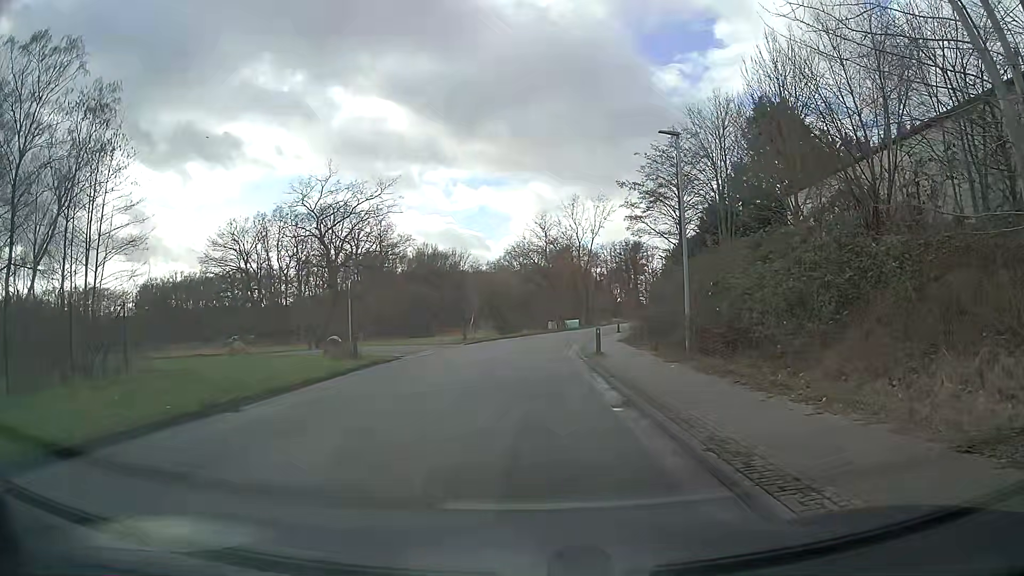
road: residential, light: Day
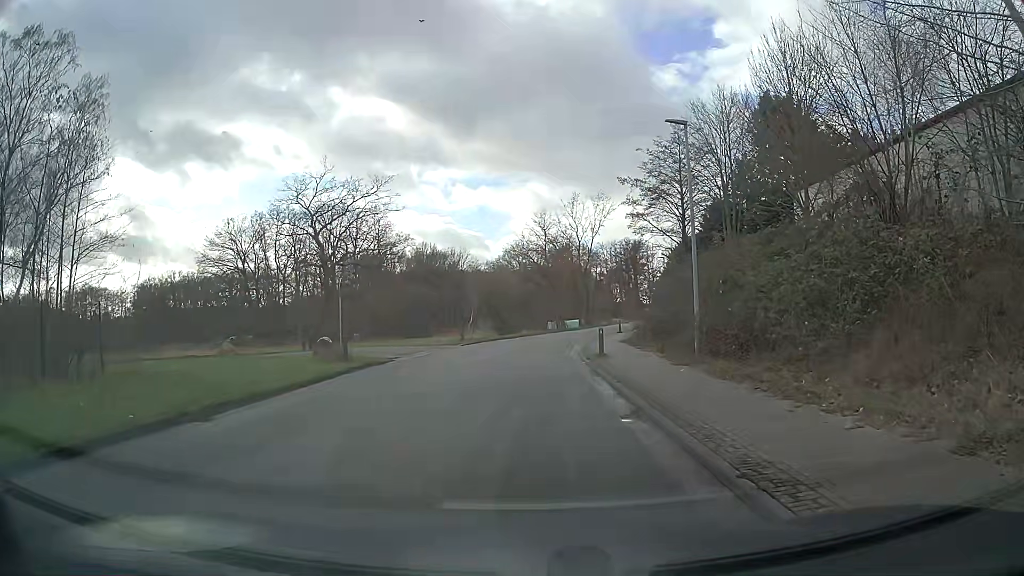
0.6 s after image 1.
(0.0, +1.1) m; -1°
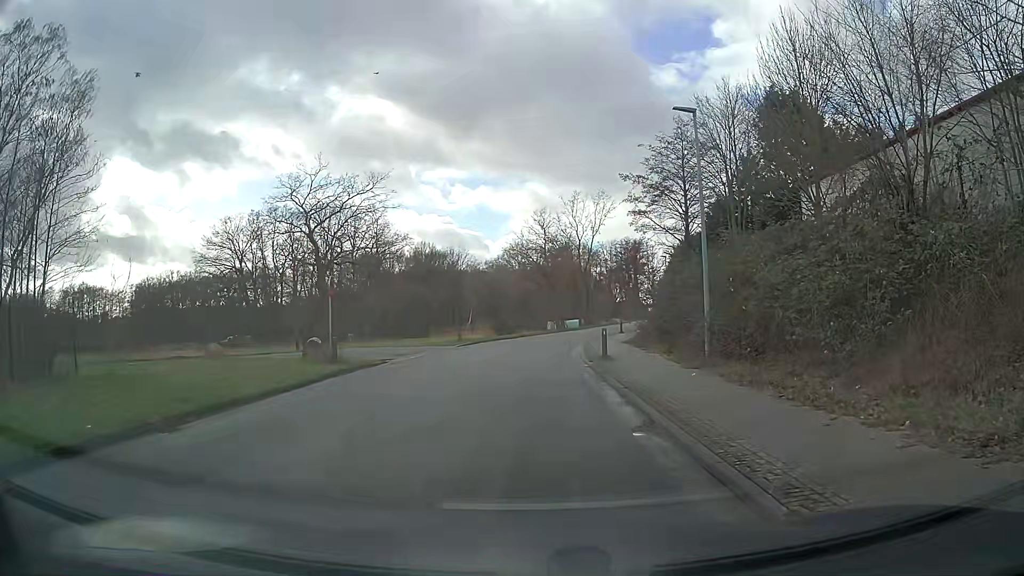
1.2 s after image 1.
(0.0, +1.1) m; 0°
